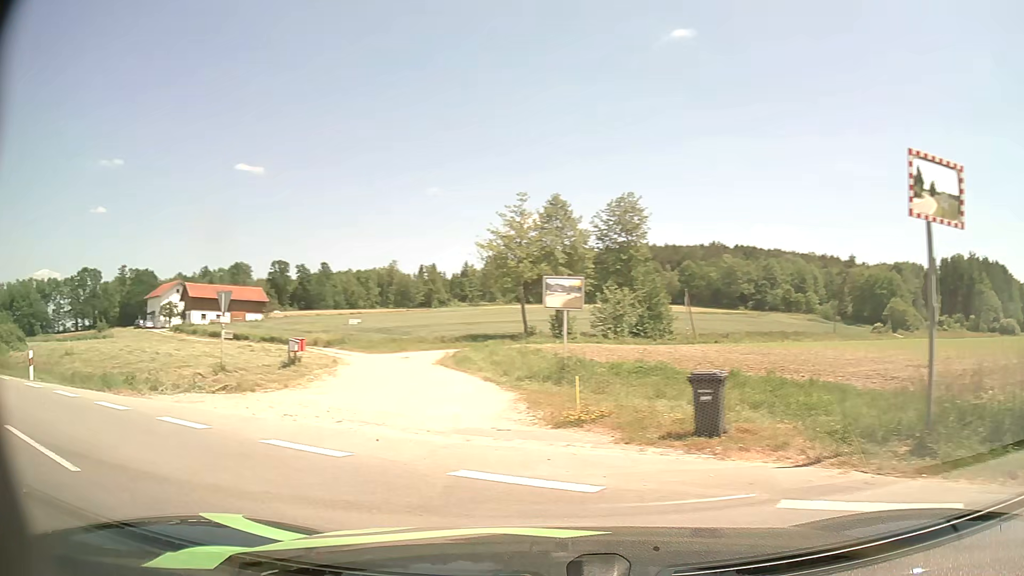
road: unclassified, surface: asphalt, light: Day
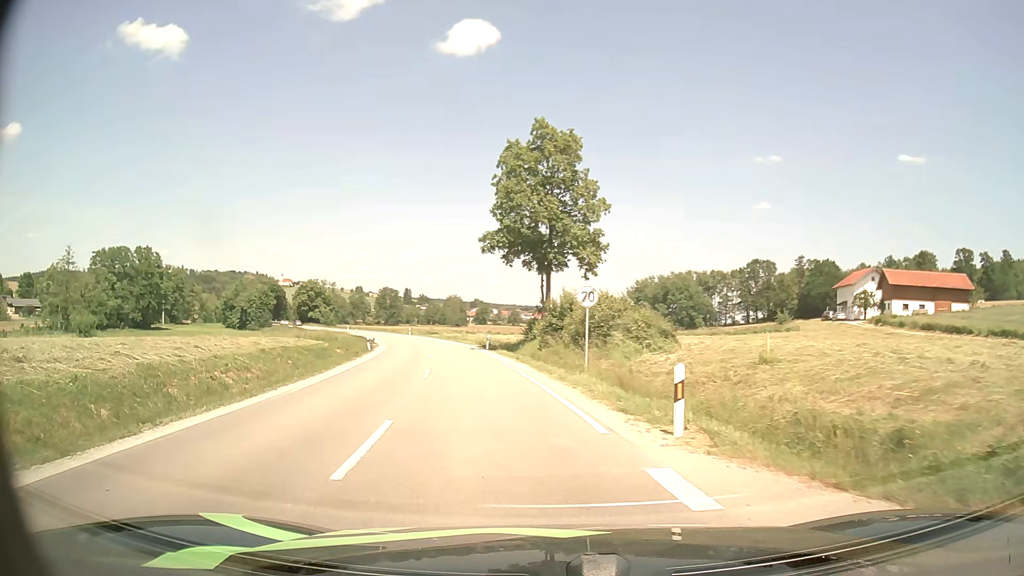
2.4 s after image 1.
(-8.3, +10.9) m; -59°
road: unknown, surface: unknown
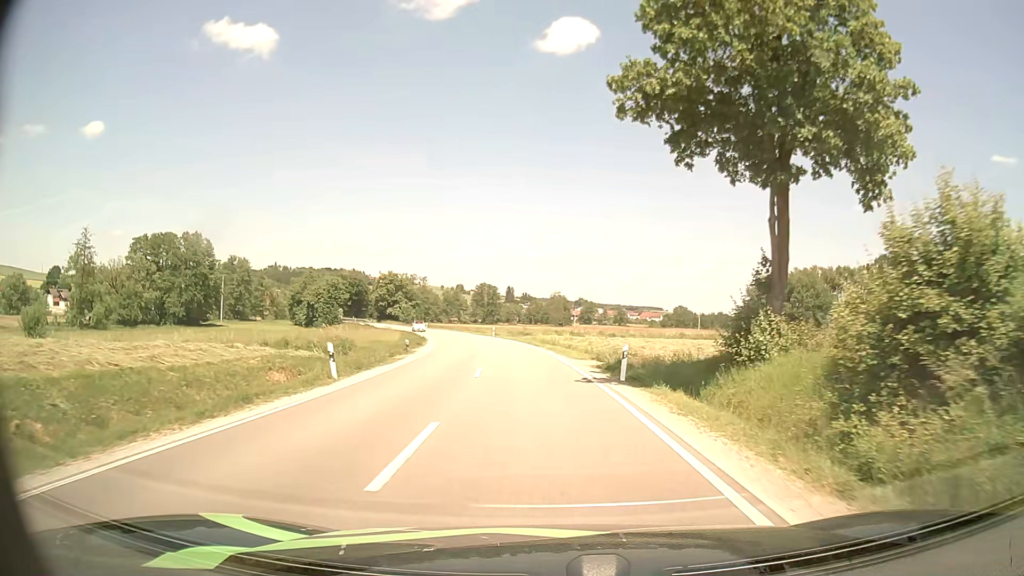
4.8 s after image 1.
(-2.9, +25.4) m; -9°
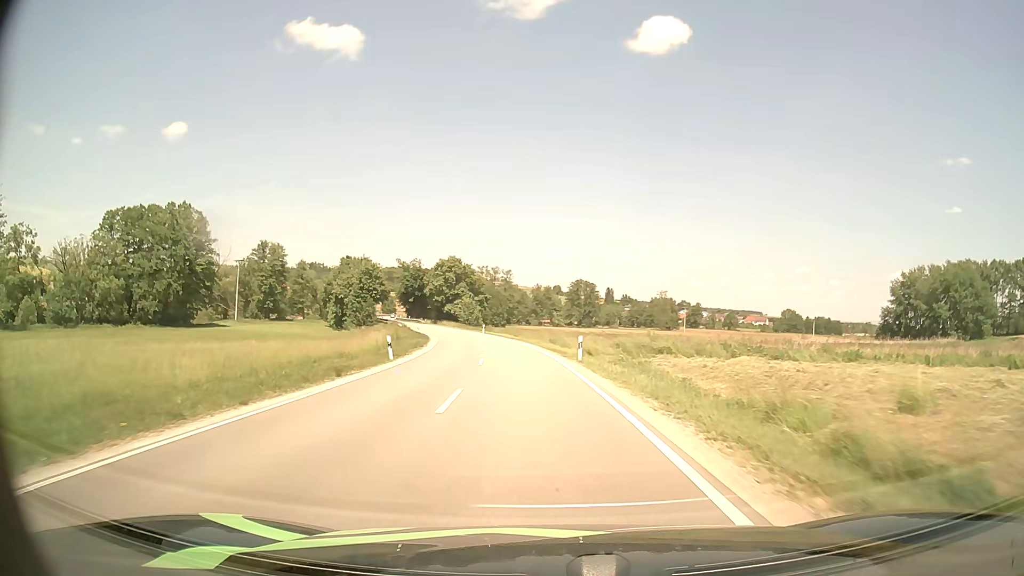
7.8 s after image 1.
(-2.8, +43.6) m; -8°
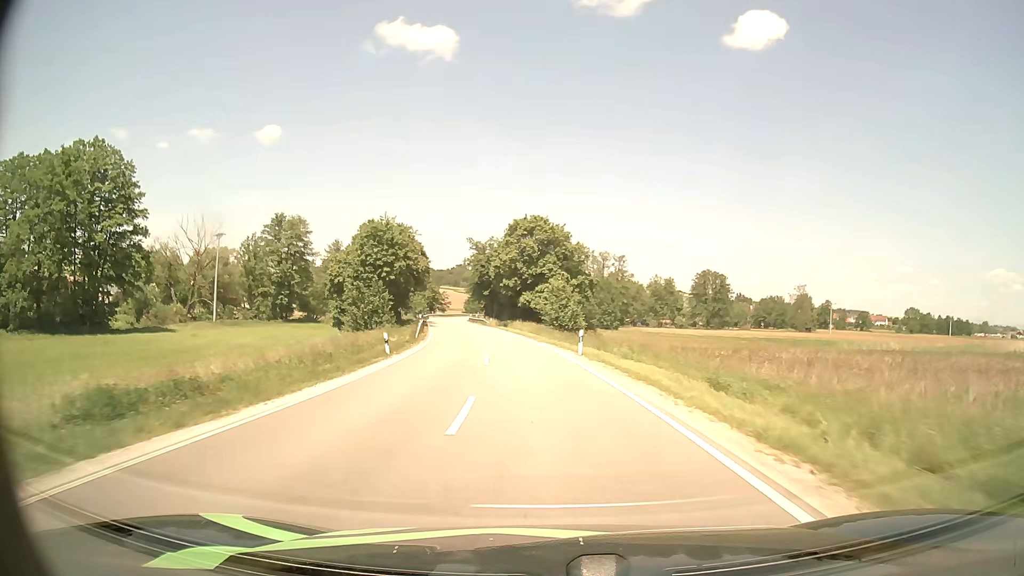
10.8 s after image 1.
(-4.3, +50.9) m; -9°
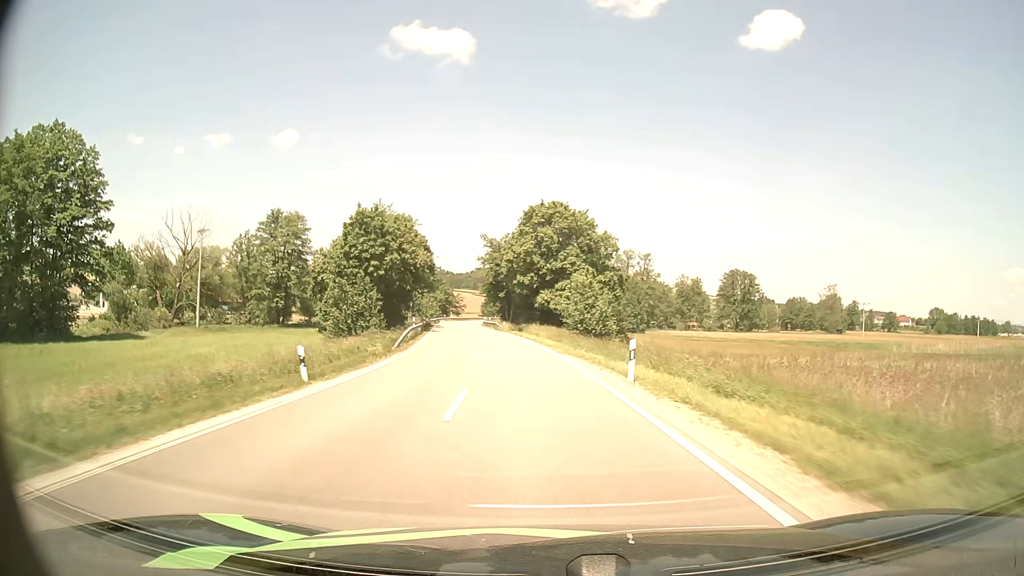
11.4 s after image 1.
(-0.2, +10.9) m; -2°
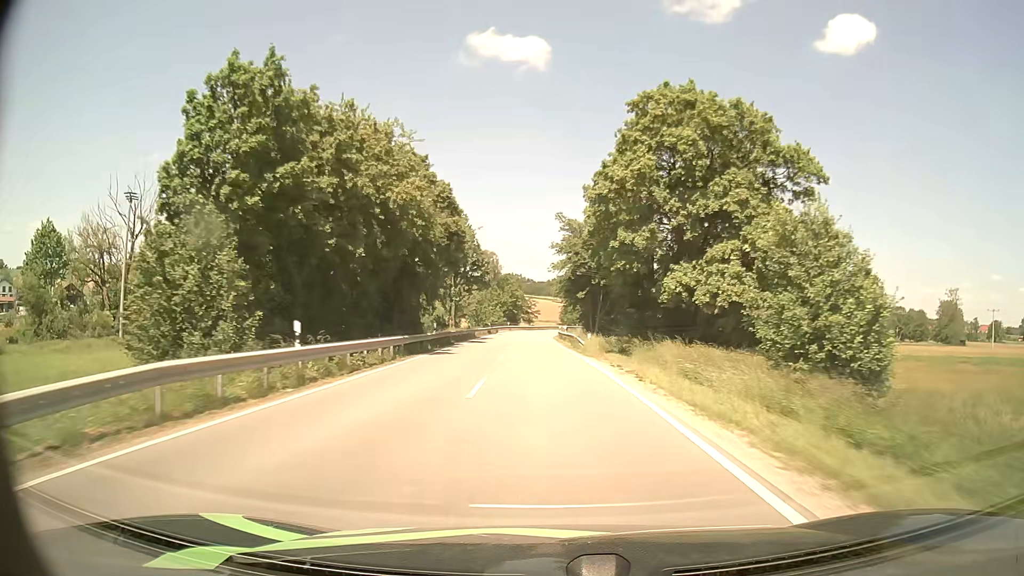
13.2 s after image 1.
(-2.3, +33.6) m; -7°
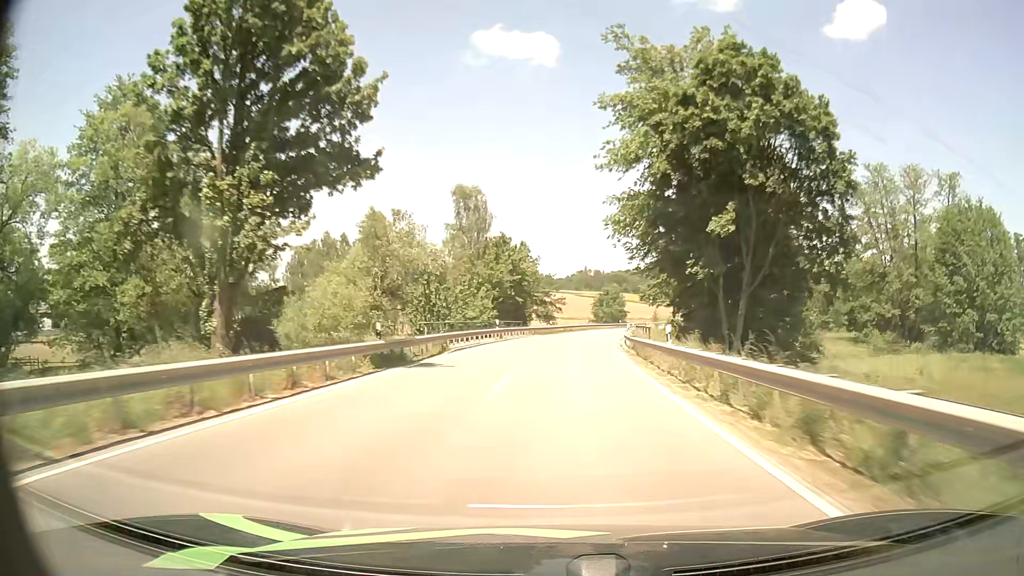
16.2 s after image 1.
(-1.8, +59.9) m; -2°
(0, +10) (0, +20) (+1, +30) (+1, +40) (+2, +50) (+4, +60) (+5, +70) (+7, +80) (+9, +89) (+12, +99) m
